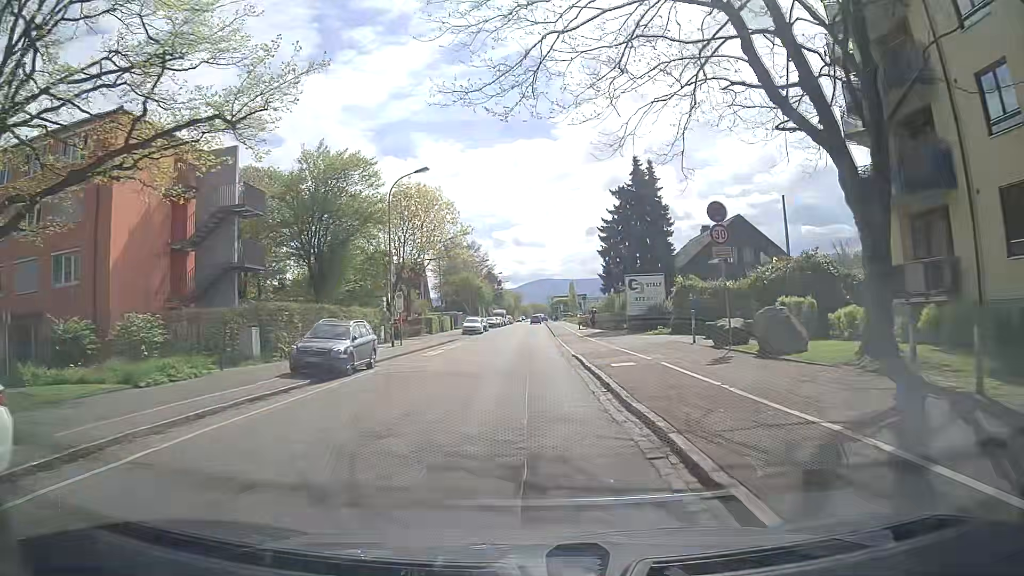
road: tertiary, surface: asphalt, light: Day
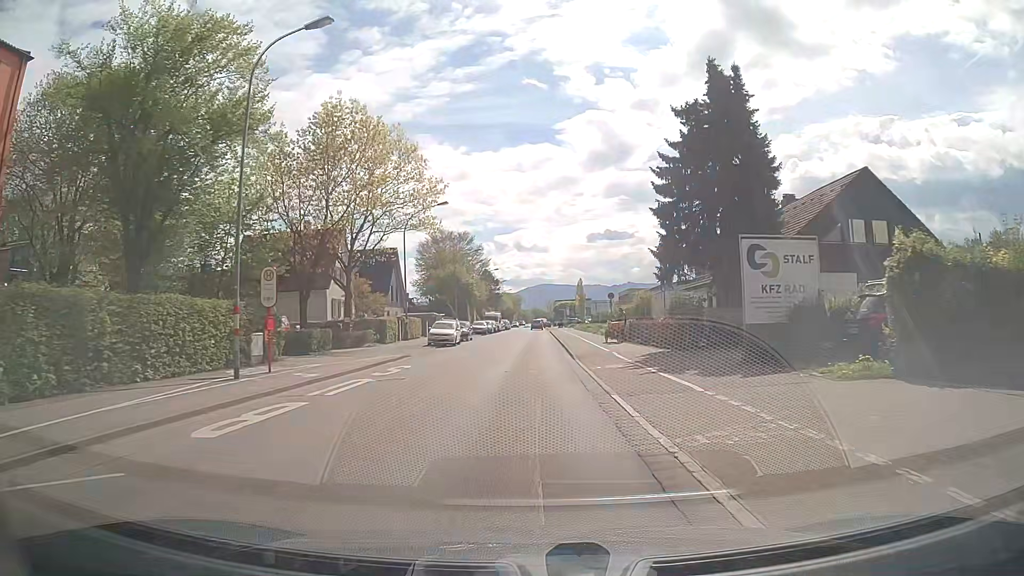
(-0.2, +19.9) m; 0°
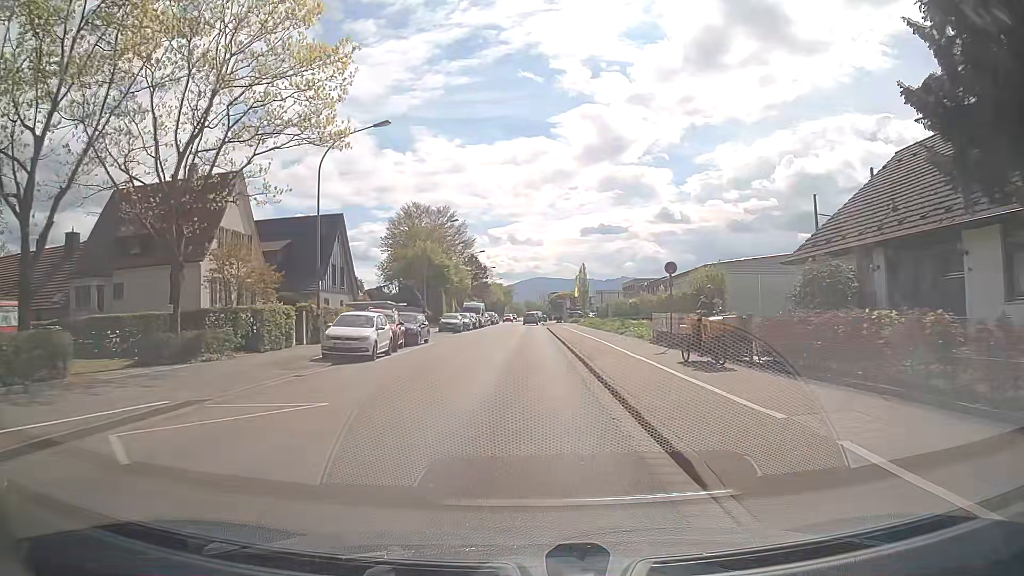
(0.0, +19.2) m; 0°
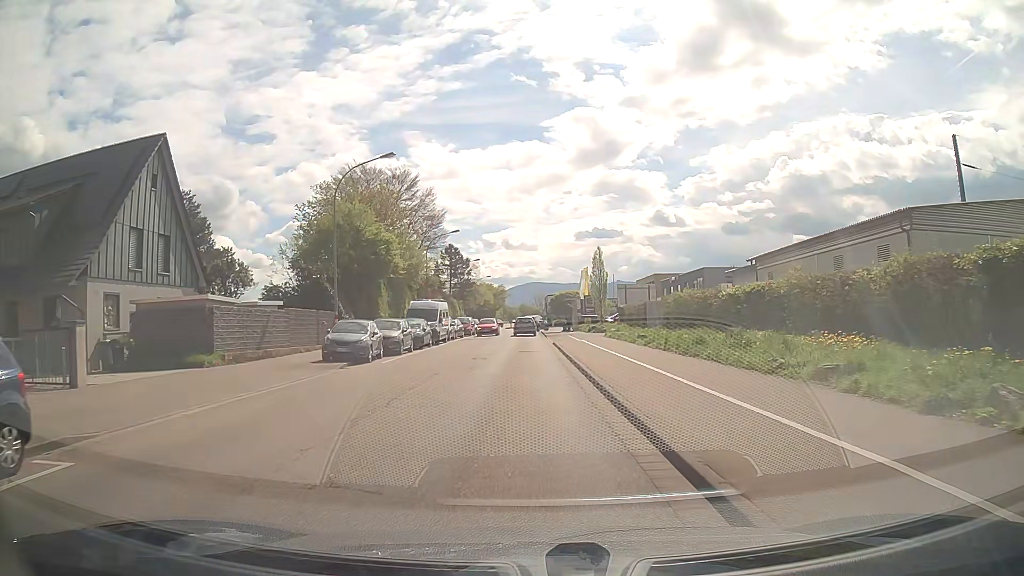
(+0.4, +27.4) m; +1°
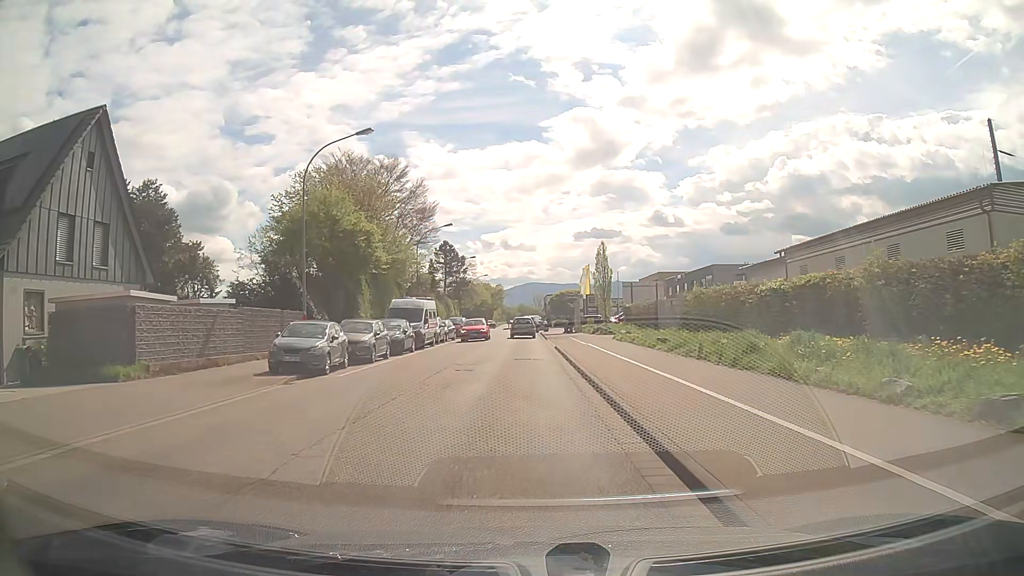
(0.0, +4.8) m; 0°
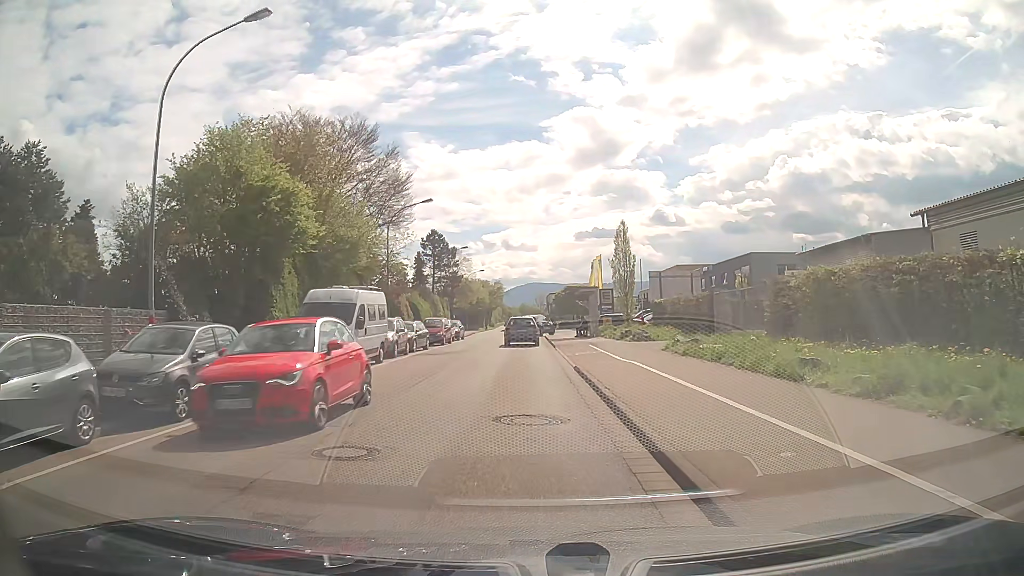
(0.0, +13.1) m; 0°
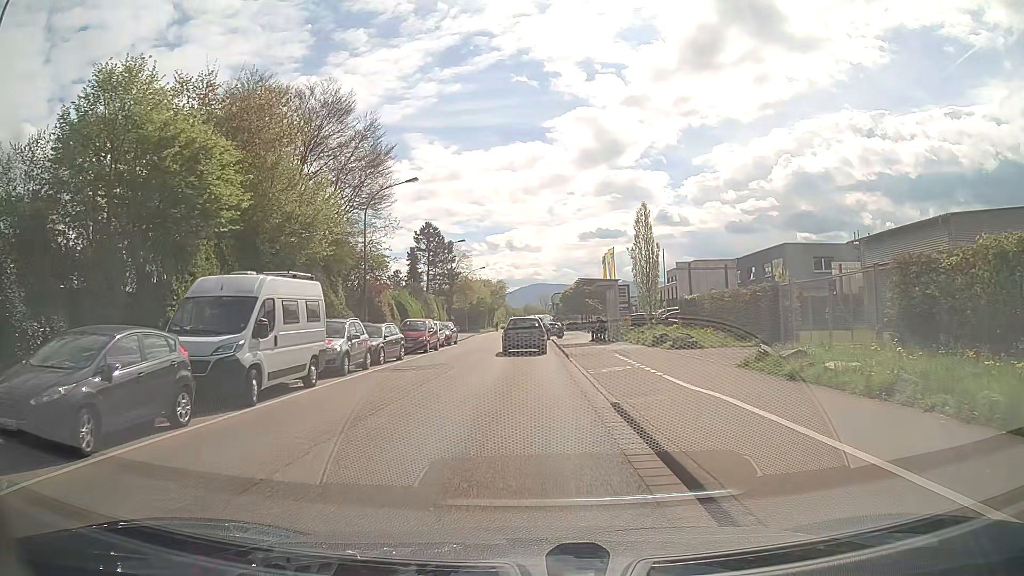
(0.0, +7.8) m; -1°
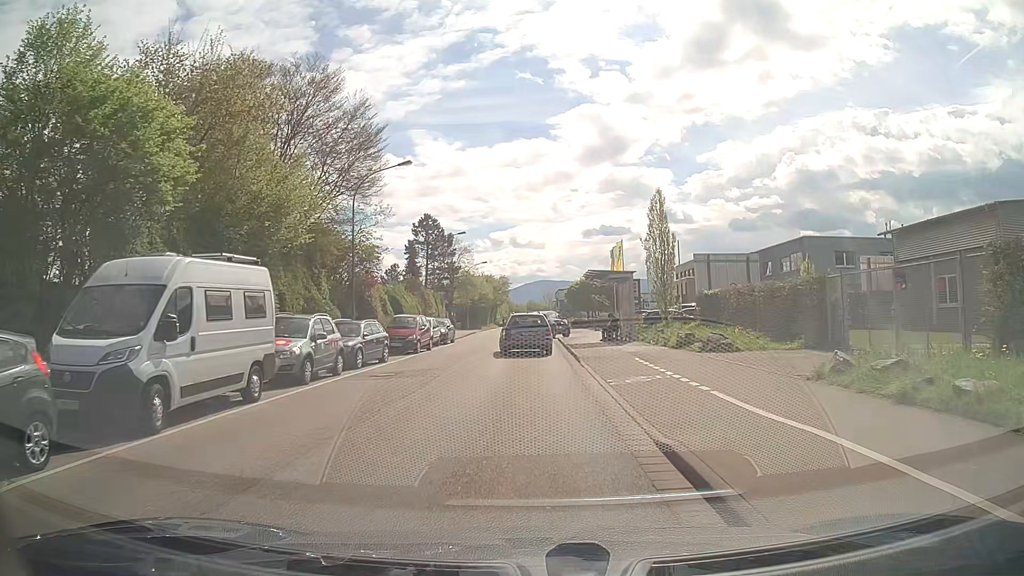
(0.0, +3.6) m; 0°
